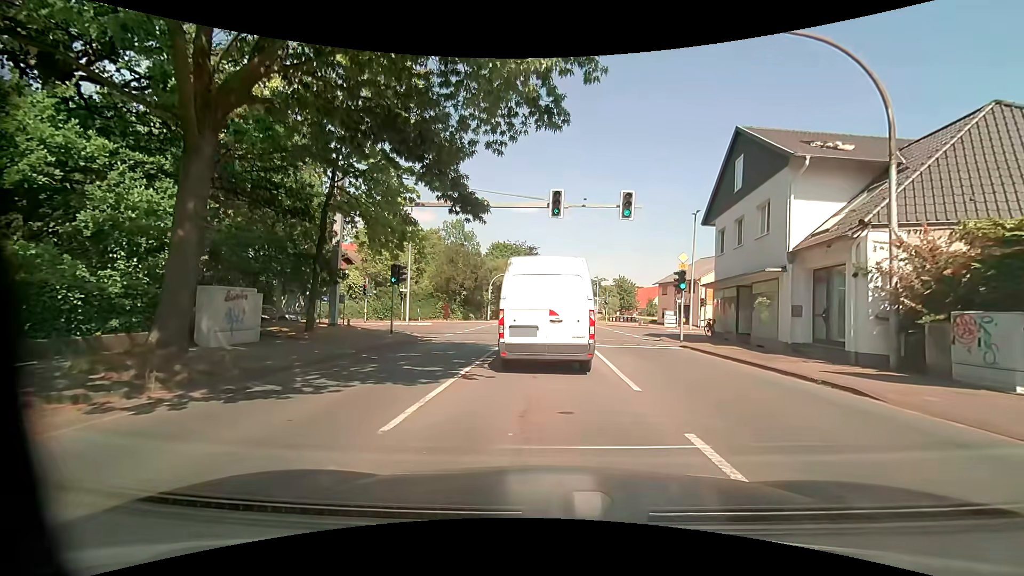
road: primary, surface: asphalt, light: Day
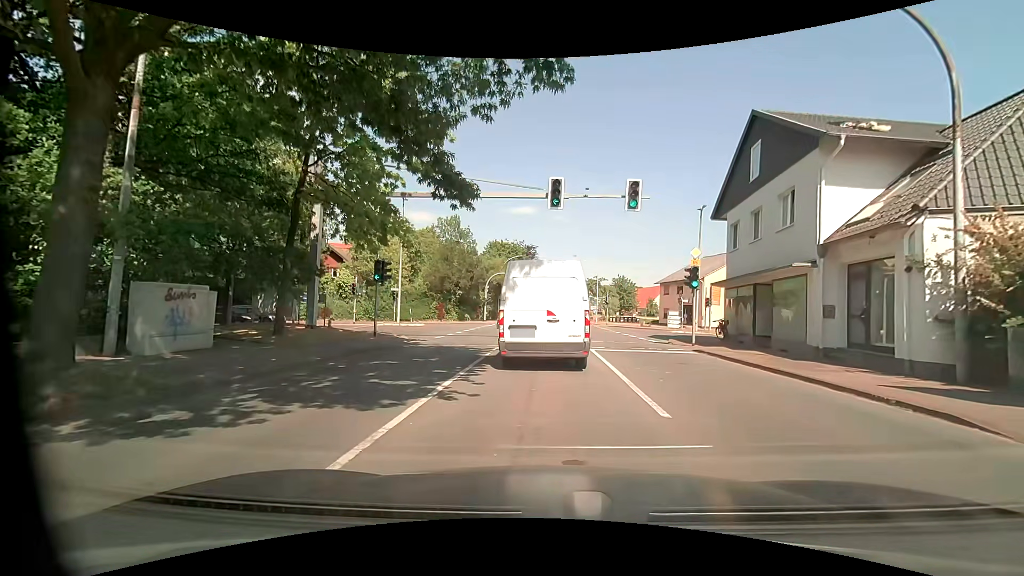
(0.0, +2.2) m; +1°
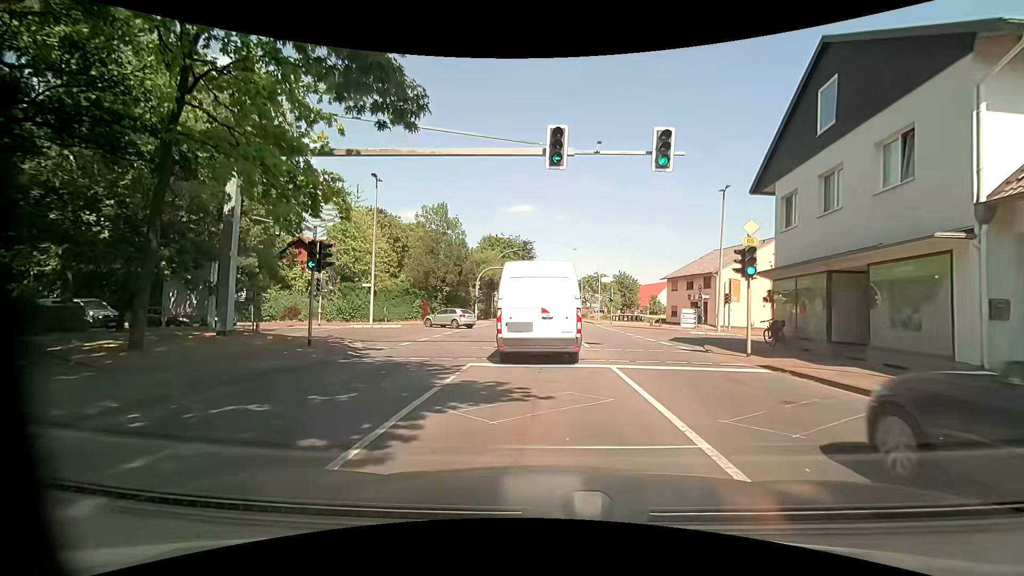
(0.0, +6.1) m; +1°
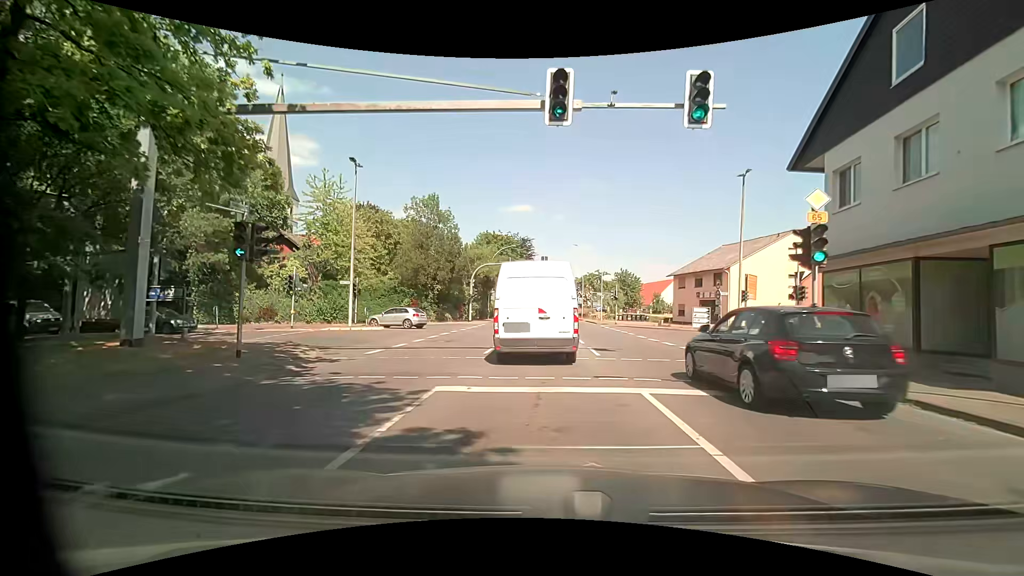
(-0.1, +3.8) m; -2°
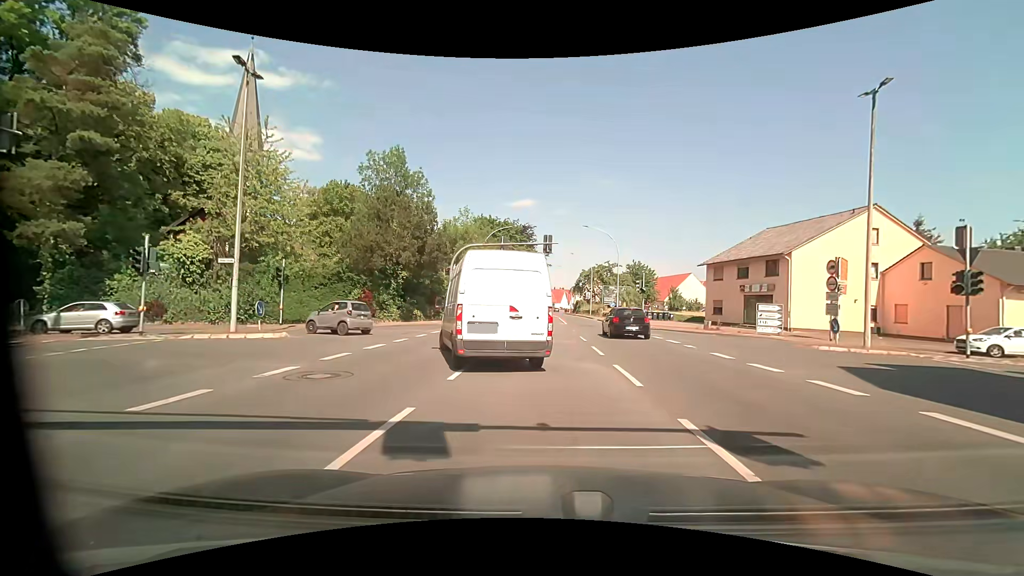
(+0.1, +12.0) m; 0°
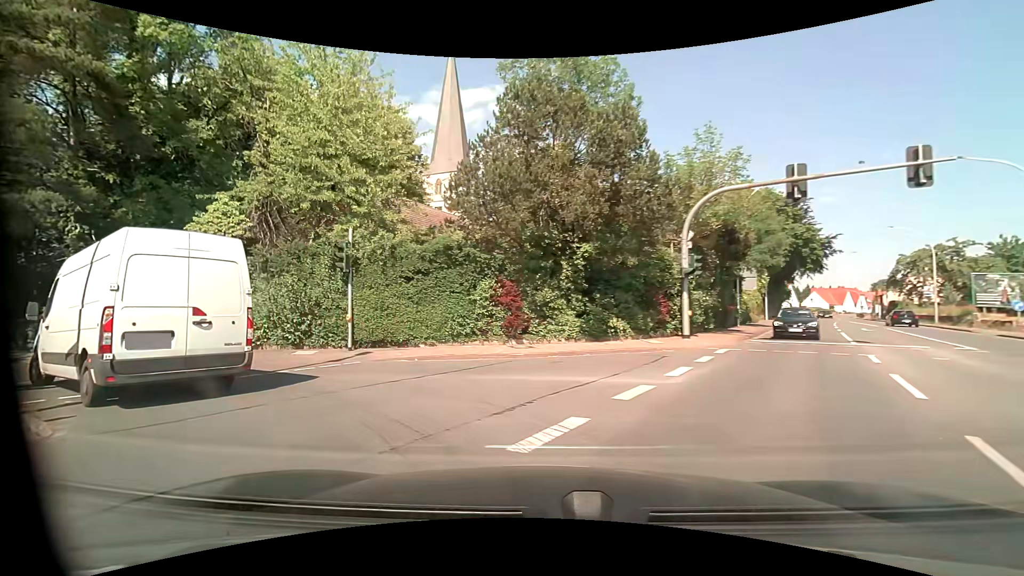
(-2.0, +16.9) m; -23°
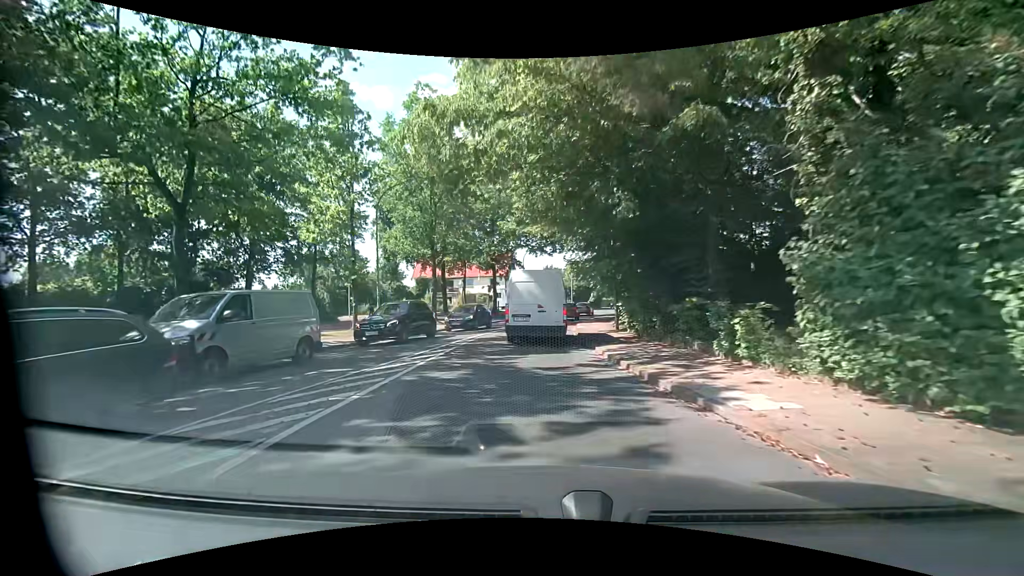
(-10.7, +11.8) m; -75°
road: tertiary
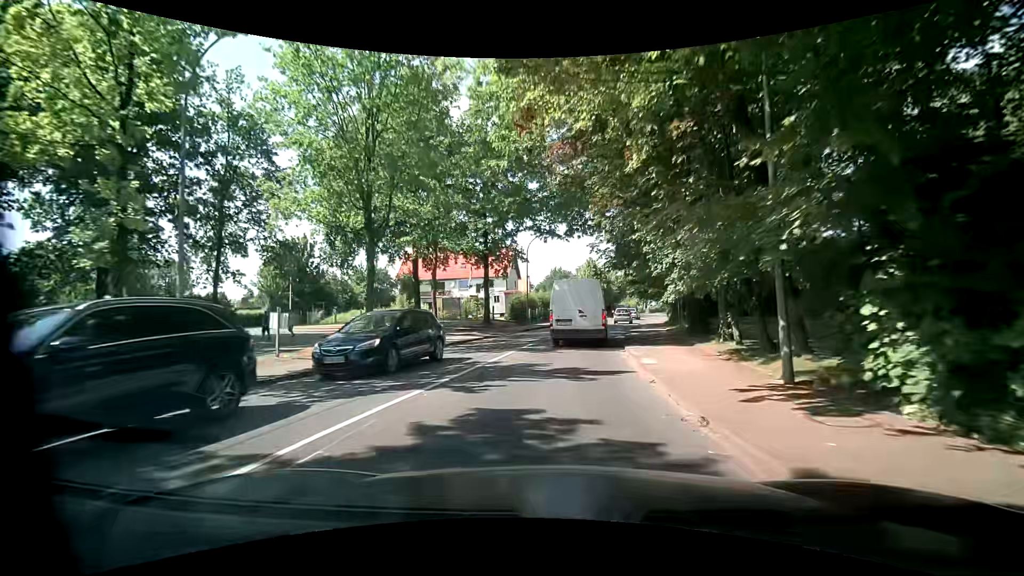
(-0.3, +15.3) m; +1°
(0, +10) (0, +20) (+2, +30) (+3, +40) (+5, +50) (+8, +59) (+10, +69) (+13, +79) (+16, +88) (+19, +98) m
